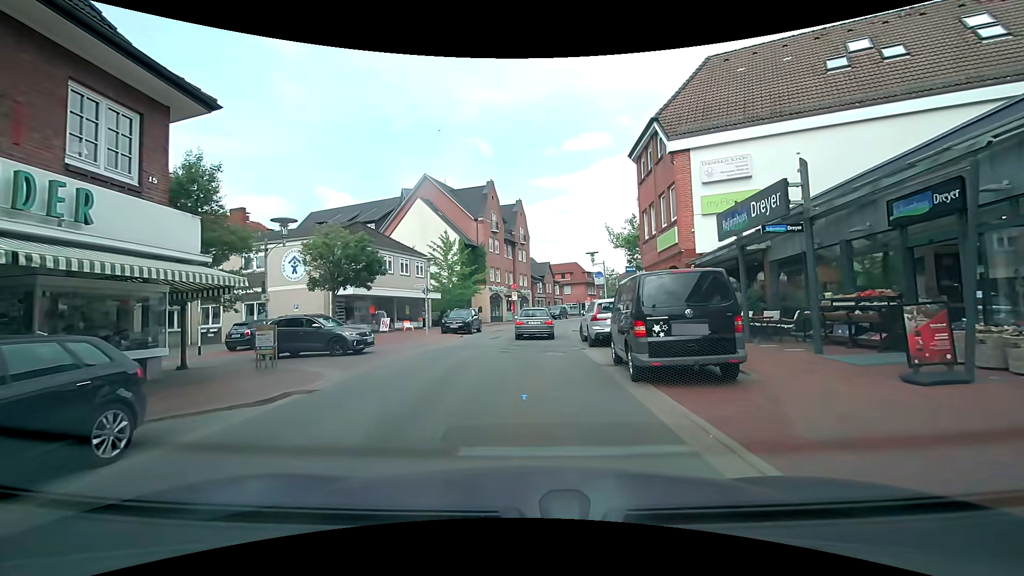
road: unclassified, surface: asphalt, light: Day
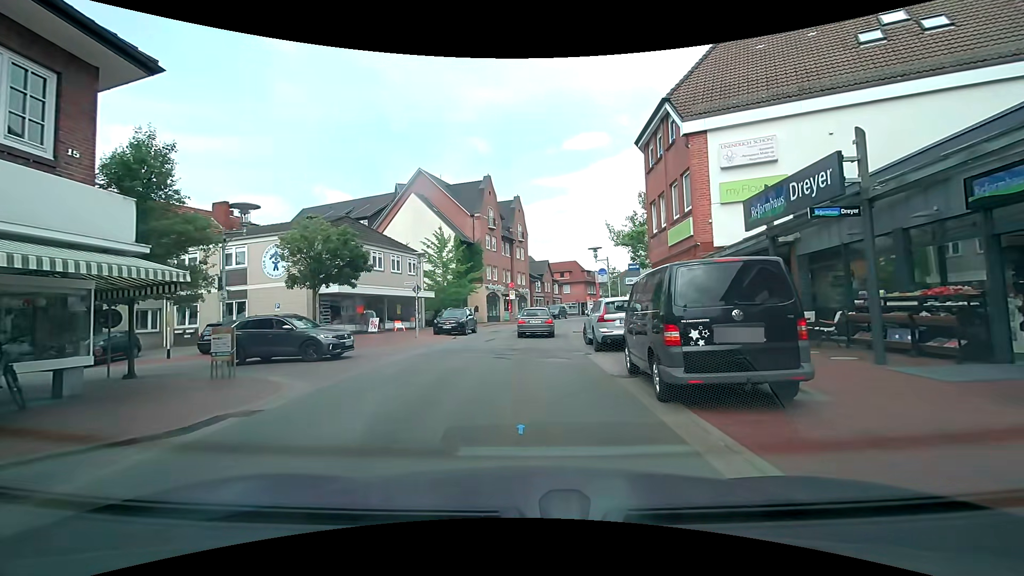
(0.0, +2.0) m; -1°
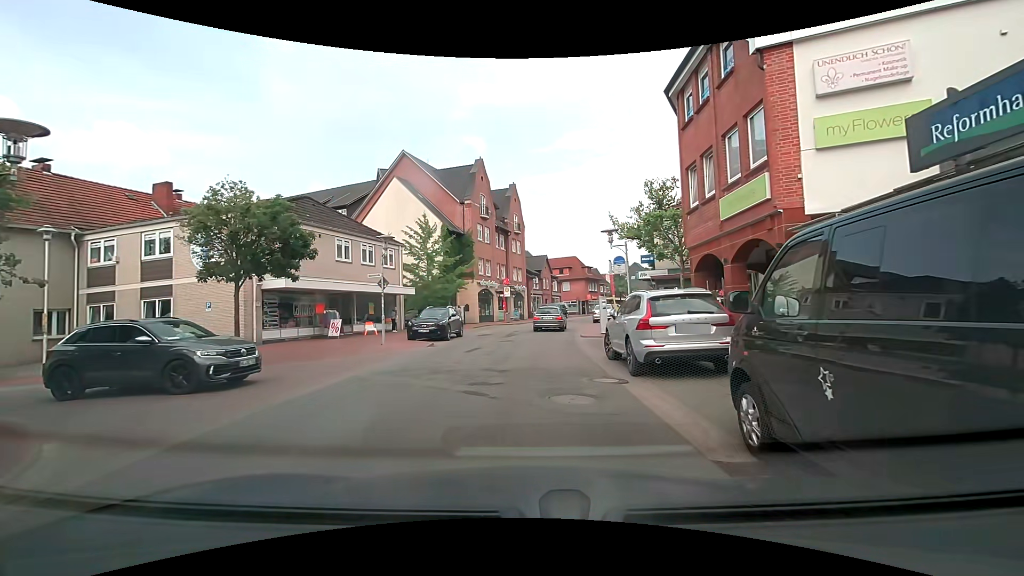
(+0.1, +5.7) m; +1°
